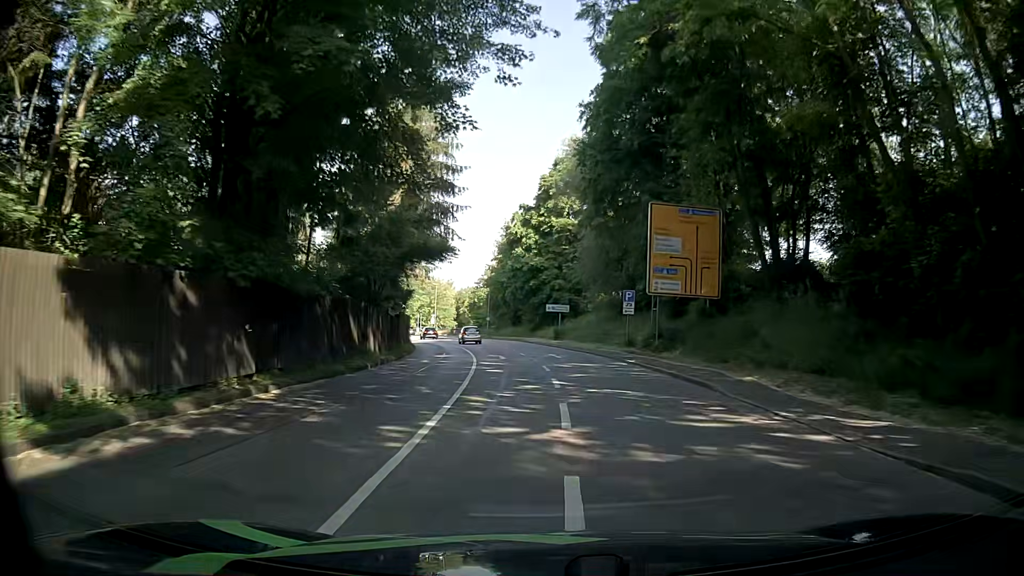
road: primary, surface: asphalt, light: Day
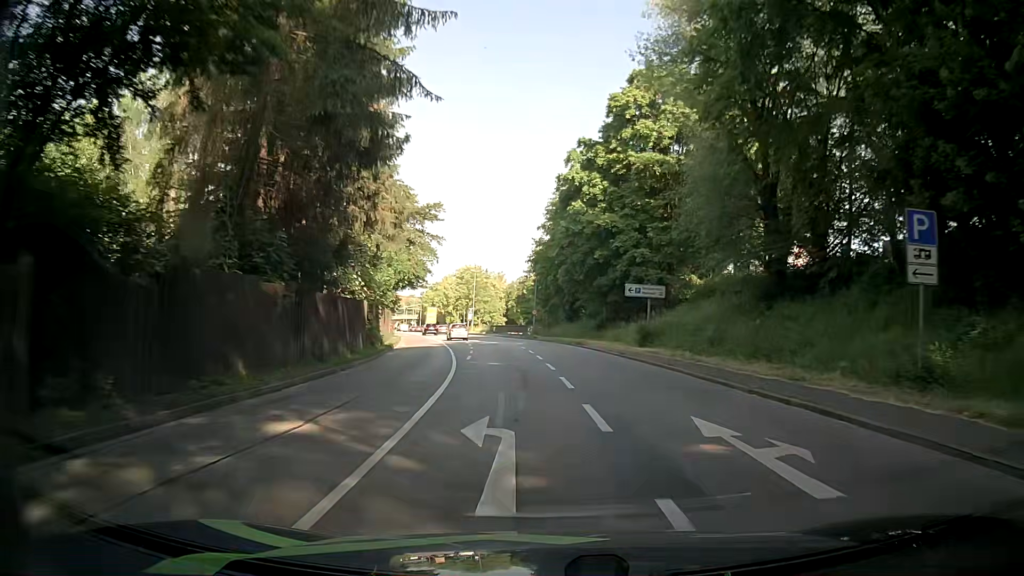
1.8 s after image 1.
(-0.9, +25.1) m; -4°
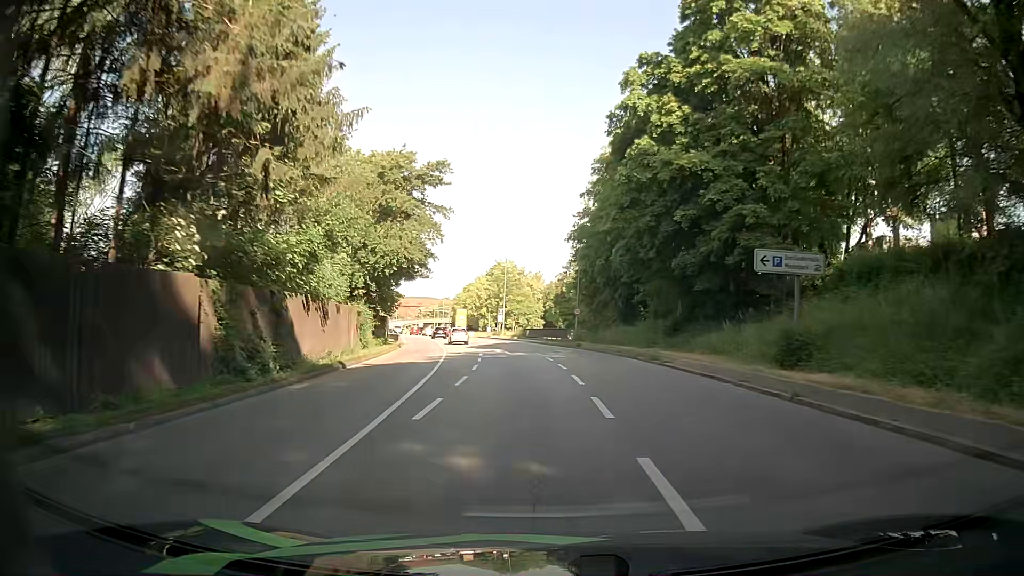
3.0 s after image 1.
(-0.5, +16.3) m; -3°
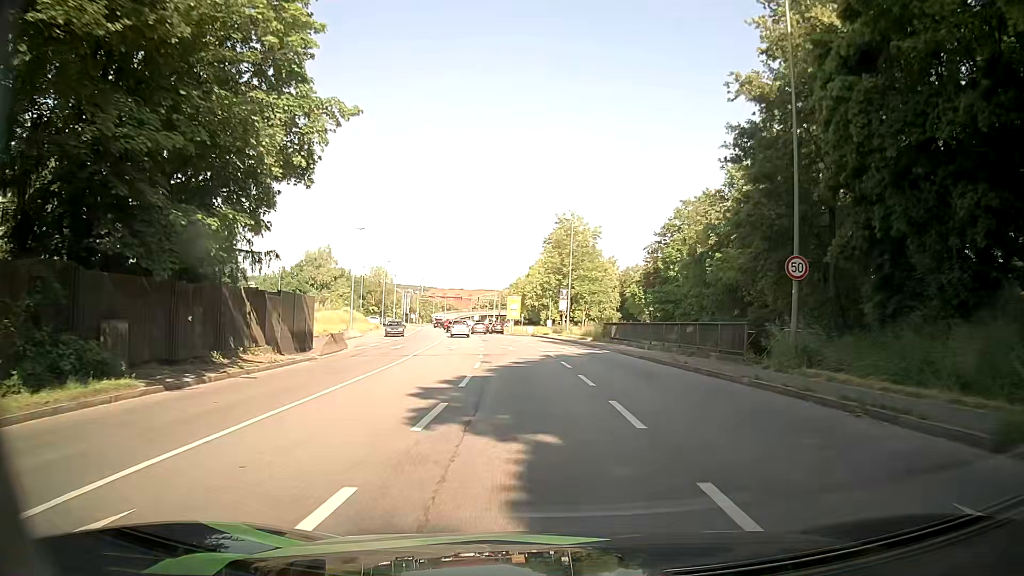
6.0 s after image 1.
(-2.4, +36.9) m; -7°
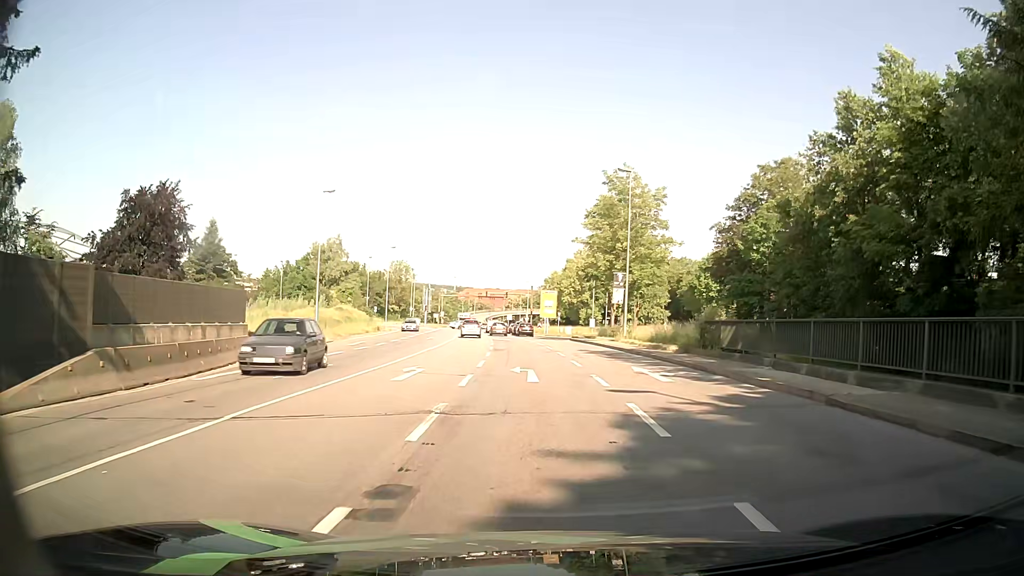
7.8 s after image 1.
(-0.4, +18.5) m; -3°
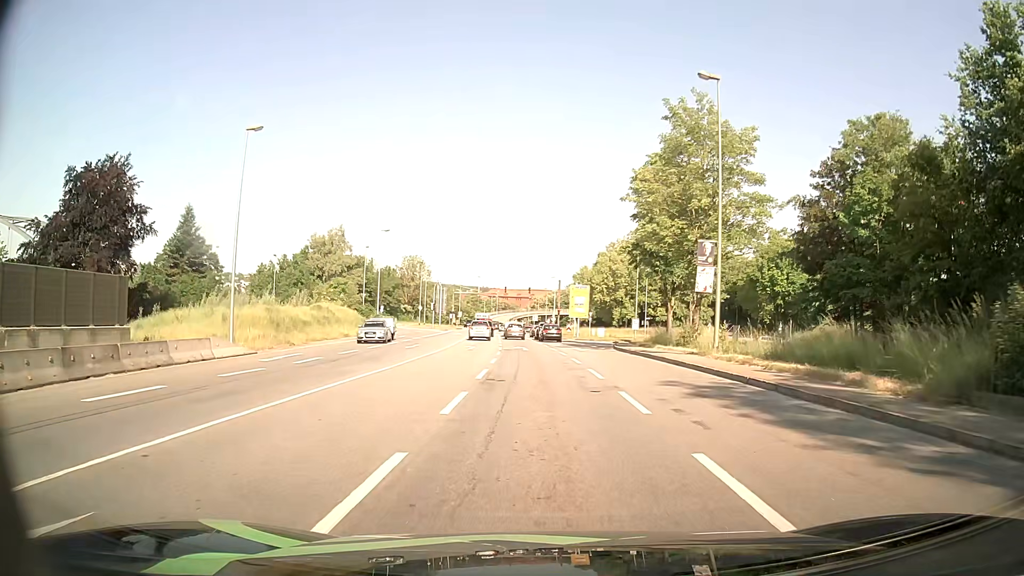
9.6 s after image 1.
(-0.2, +15.9) m; -2°
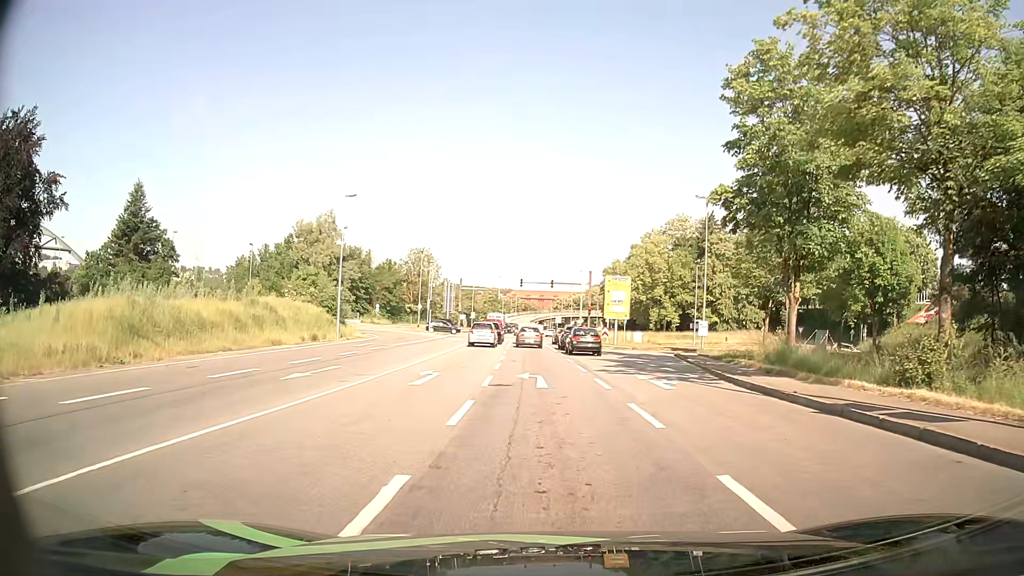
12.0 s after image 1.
(-0.2, +18.8) m; -1°
